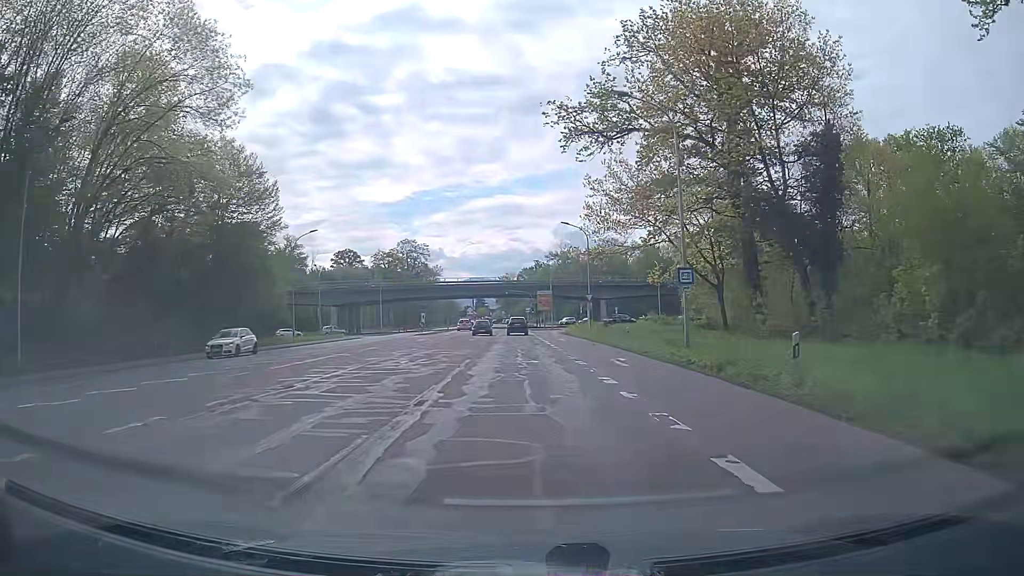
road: secondary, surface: asphalt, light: Day
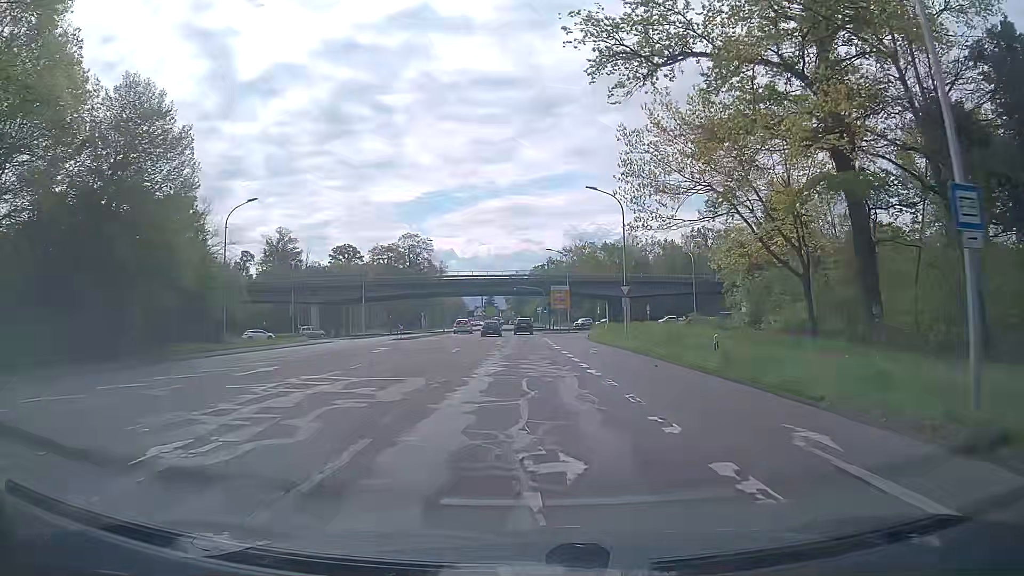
(-0.1, +15.4) m; -1°
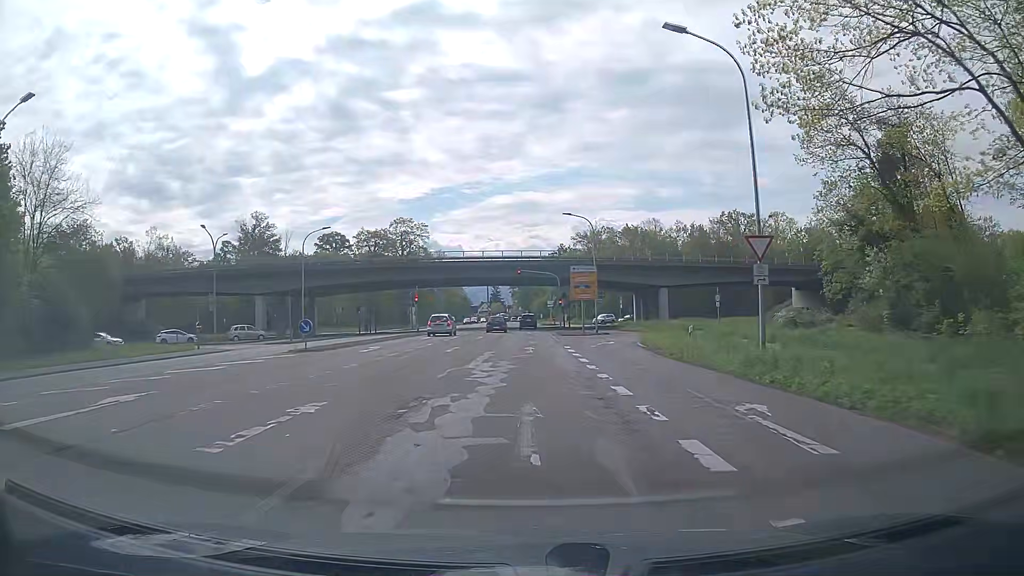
(-0.1, +23.0) m; -1°
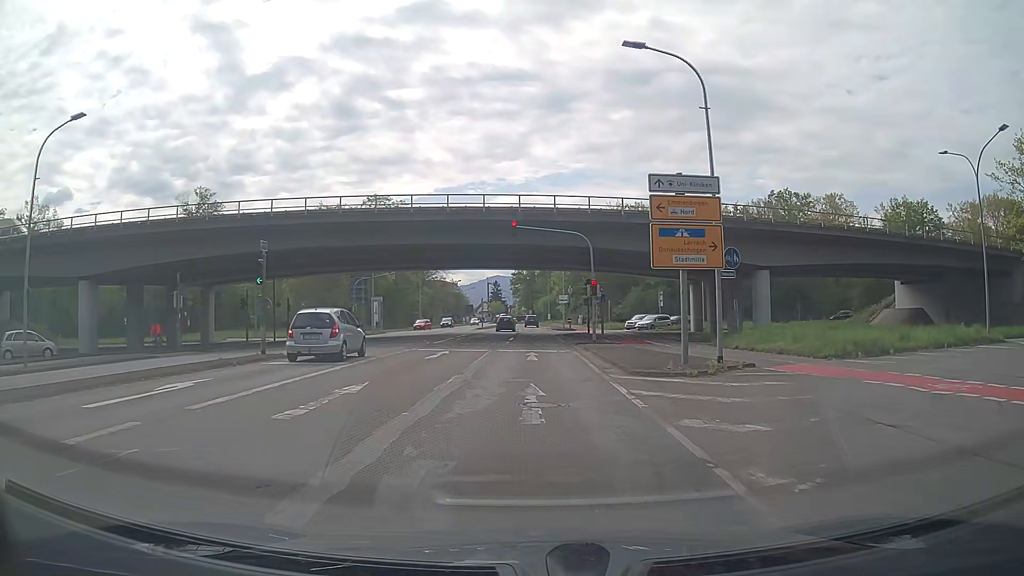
(+0.1, +32.5) m; 0°
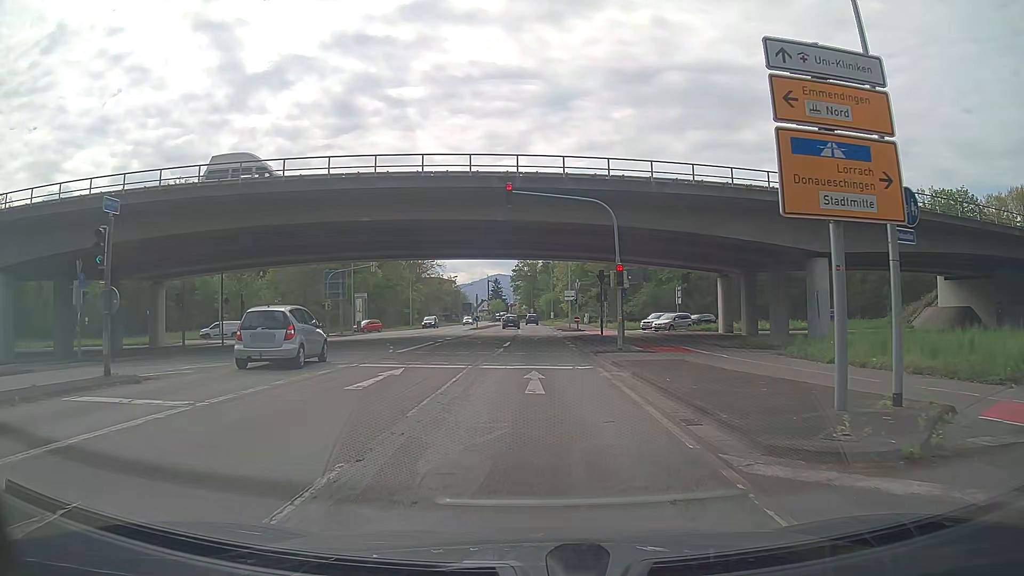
(0.0, +9.2) m; 0°
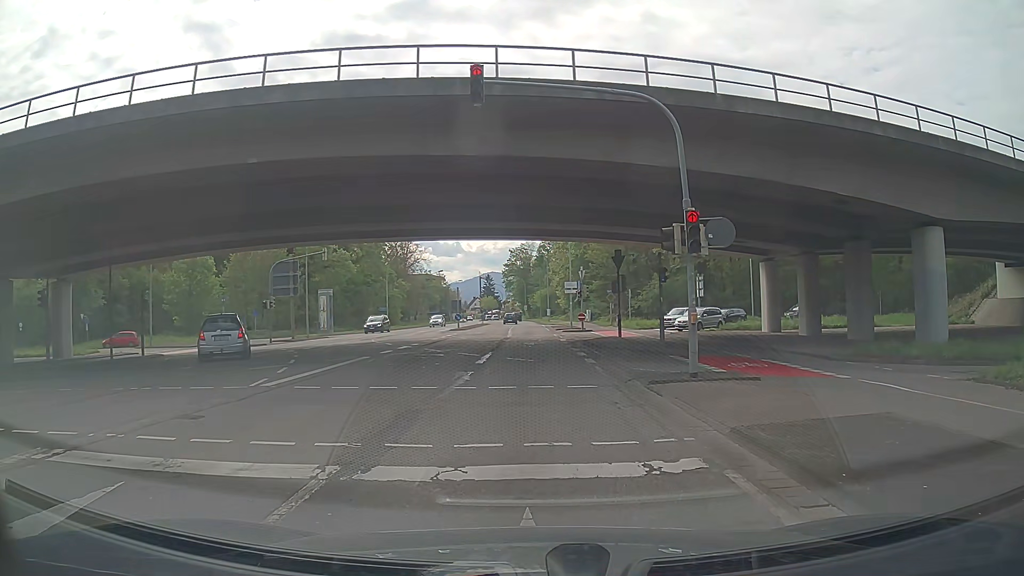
(0.0, +11.7) m; -1°
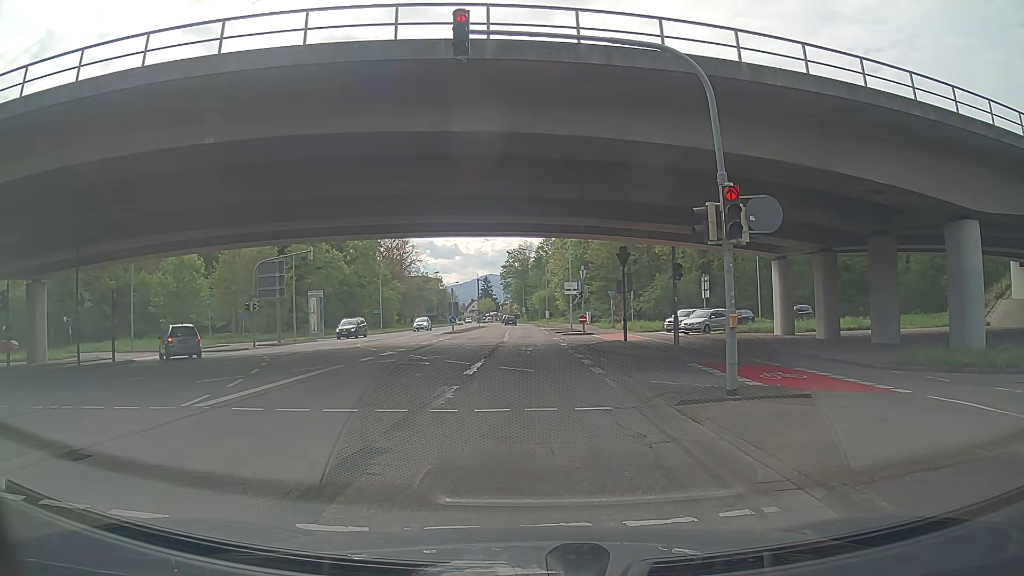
(0.0, +2.4) m; -2°
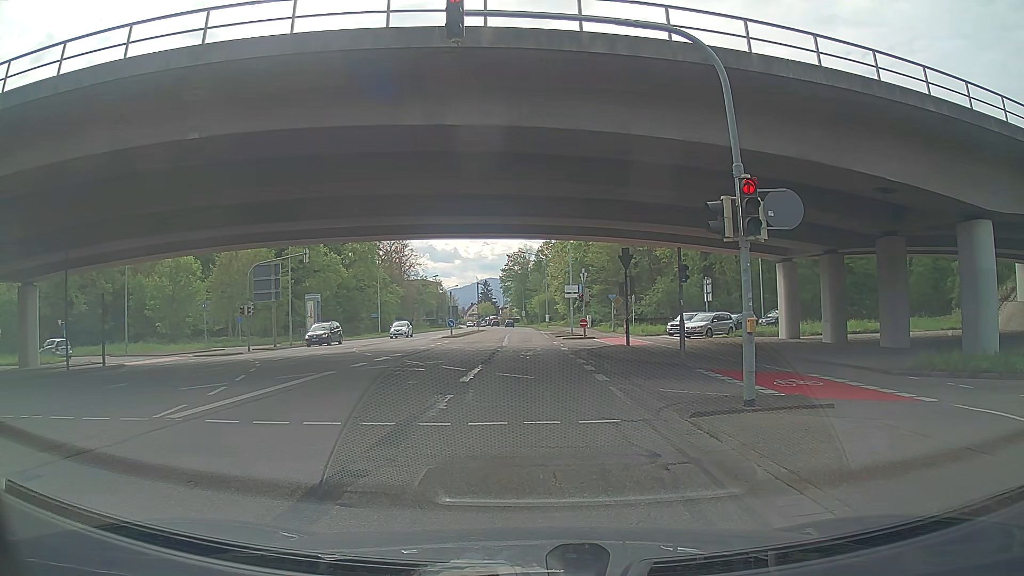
(0.0, +0.9) m; 0°
(0, +10) (+1, +20) (+1, +30) (+2, +40) (+2, +50) (+2, +60) (+3, +70) (+3, +80) (+4, +90) (+4, +100) m
